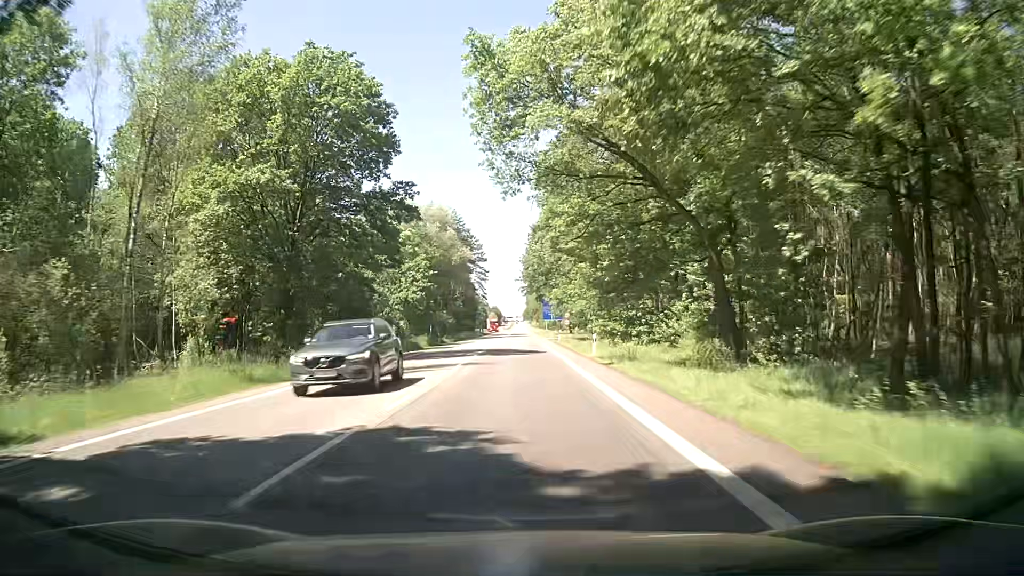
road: secondary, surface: asphalt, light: Day
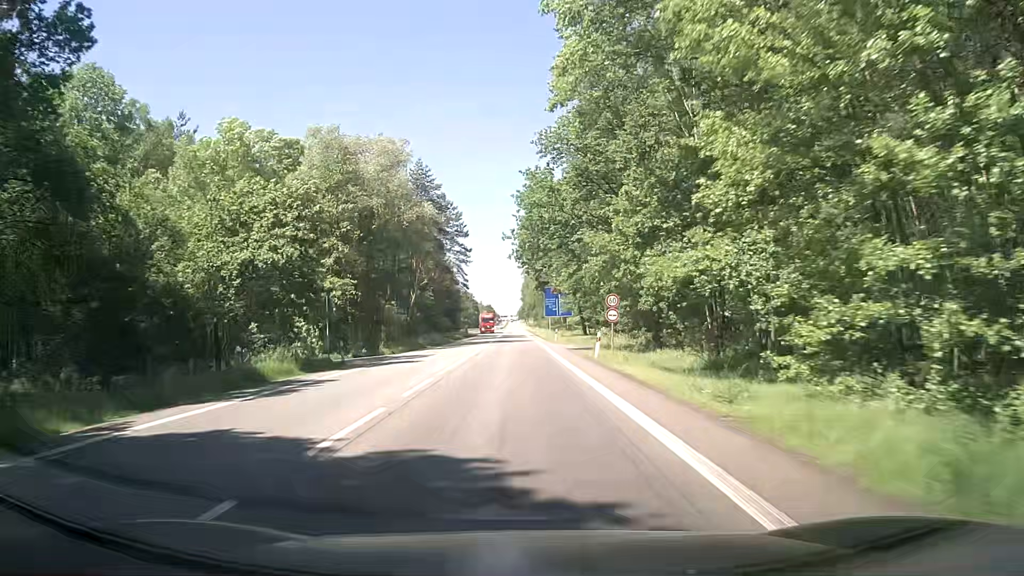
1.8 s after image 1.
(+0.6, +34.2) m; +1°
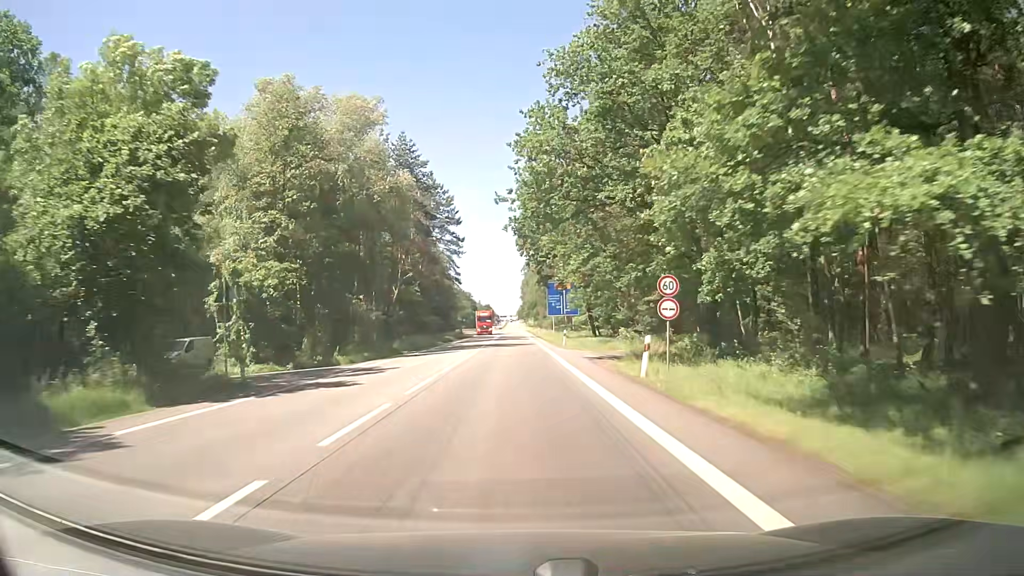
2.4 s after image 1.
(0.0, +11.4) m; 0°
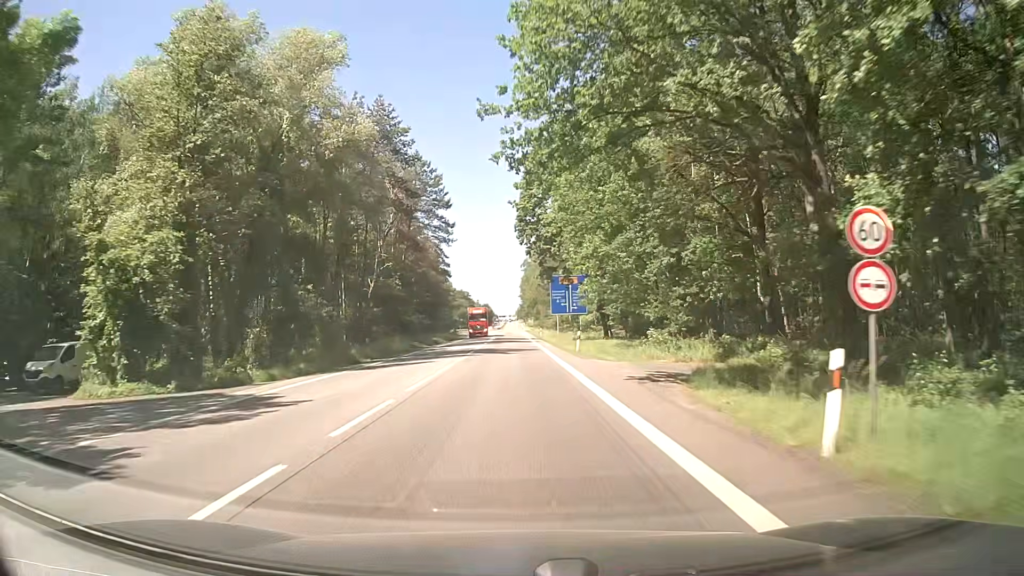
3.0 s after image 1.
(0.0, +11.5) m; 0°
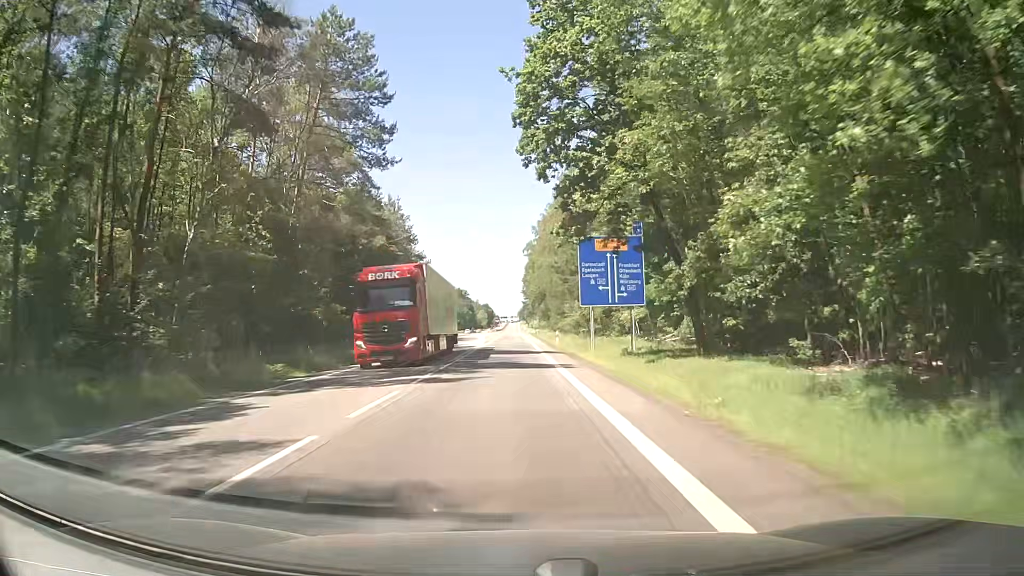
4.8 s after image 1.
(0.0, +34.4) m; -1°
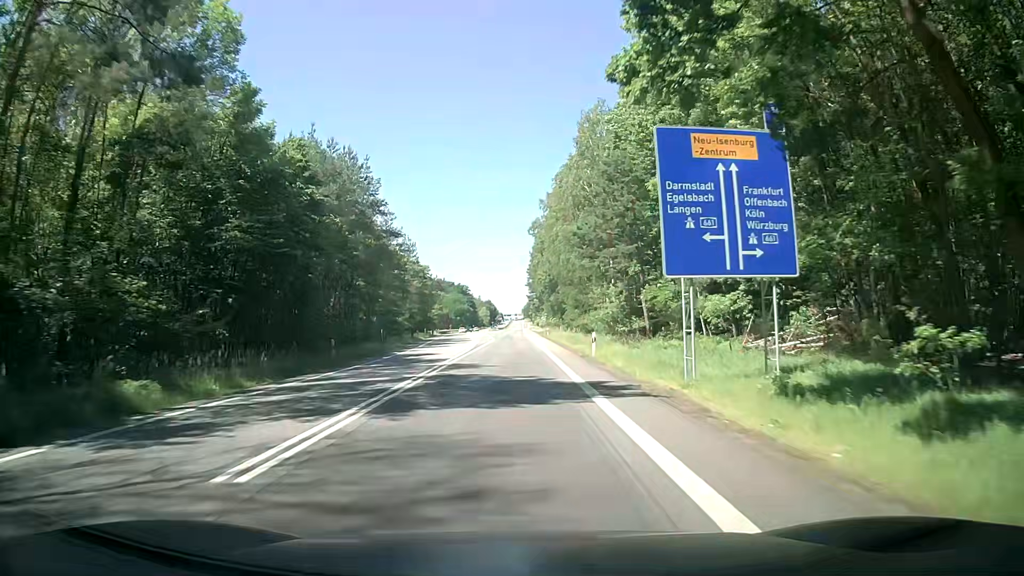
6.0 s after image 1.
(+0.2, +23.0) m; 0°
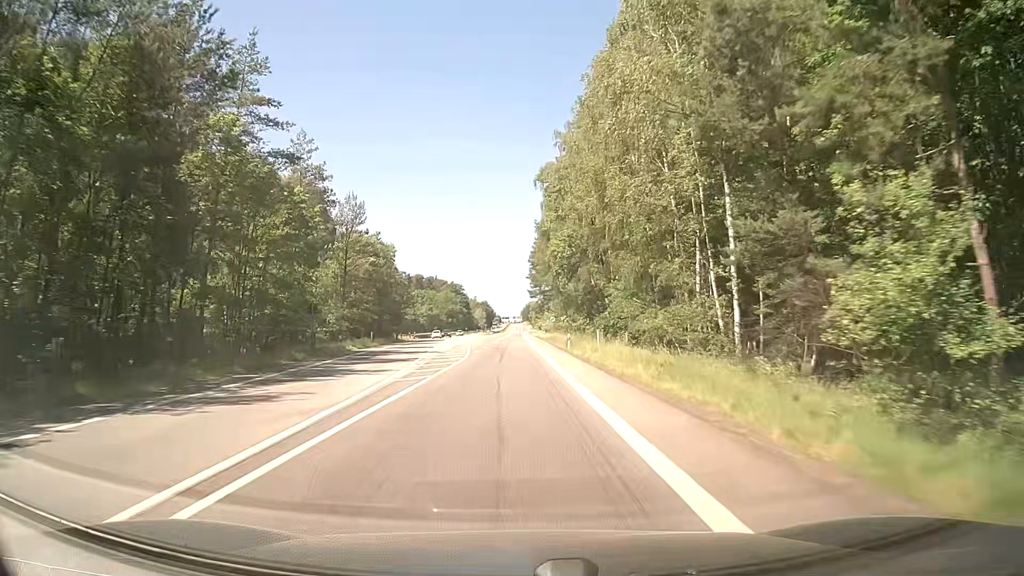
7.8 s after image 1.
(+0.2, +34.7) m; +1°
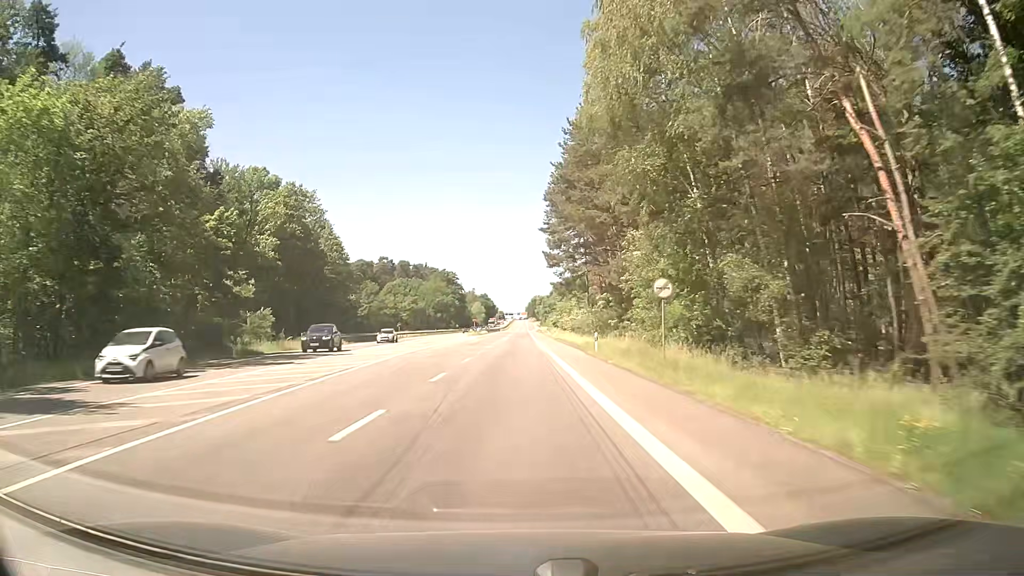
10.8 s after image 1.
(-0.3, +58.7) m; 0°
(0, +10) (0, +20) (0, +30) (0, +40) (0, +50) (0, +60) (0, +70) (0, +80) (0, +90) (+1, +100) m
